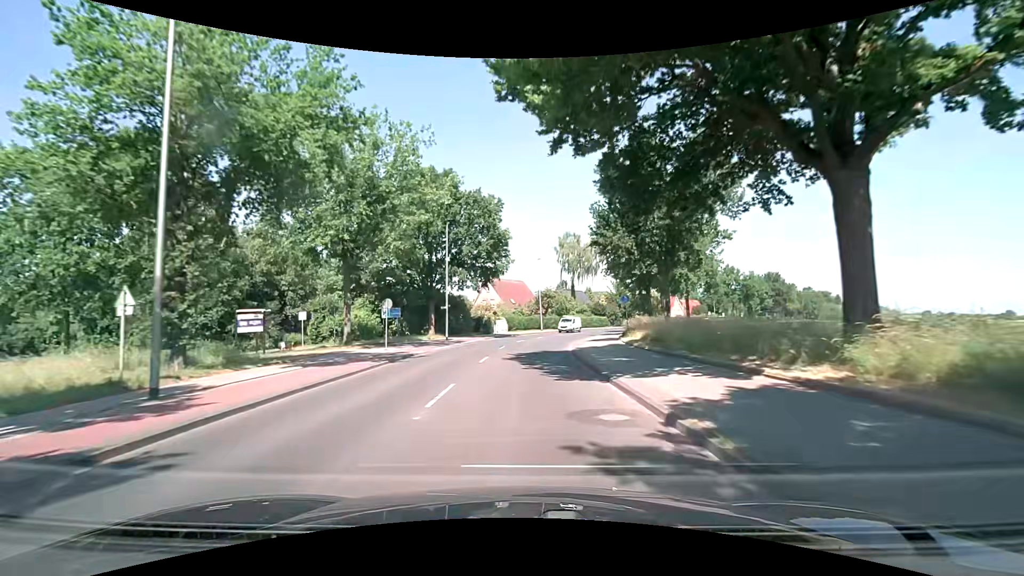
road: secondary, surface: asphalt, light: Day
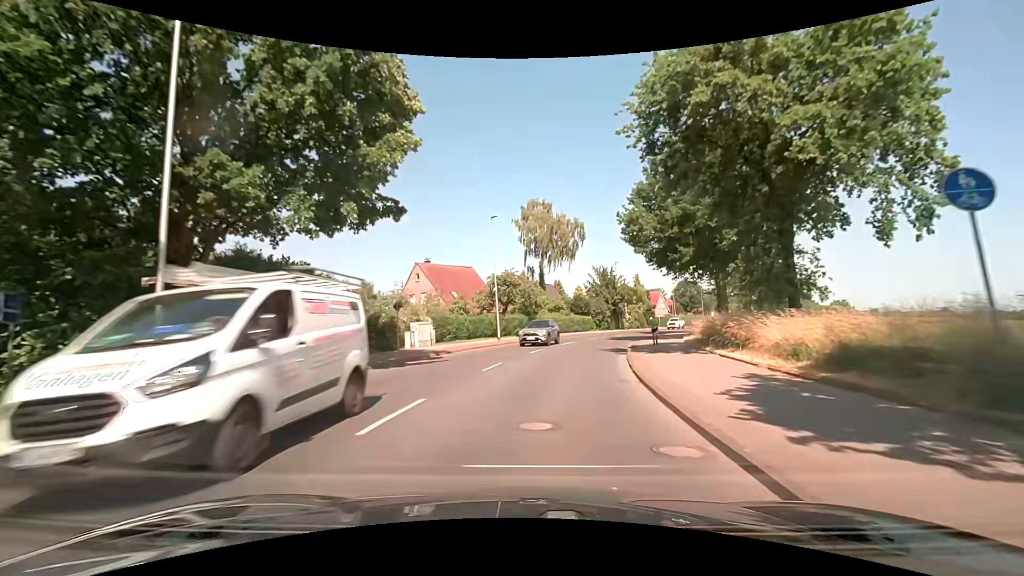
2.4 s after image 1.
(+0.8, +30.2) m; +5°
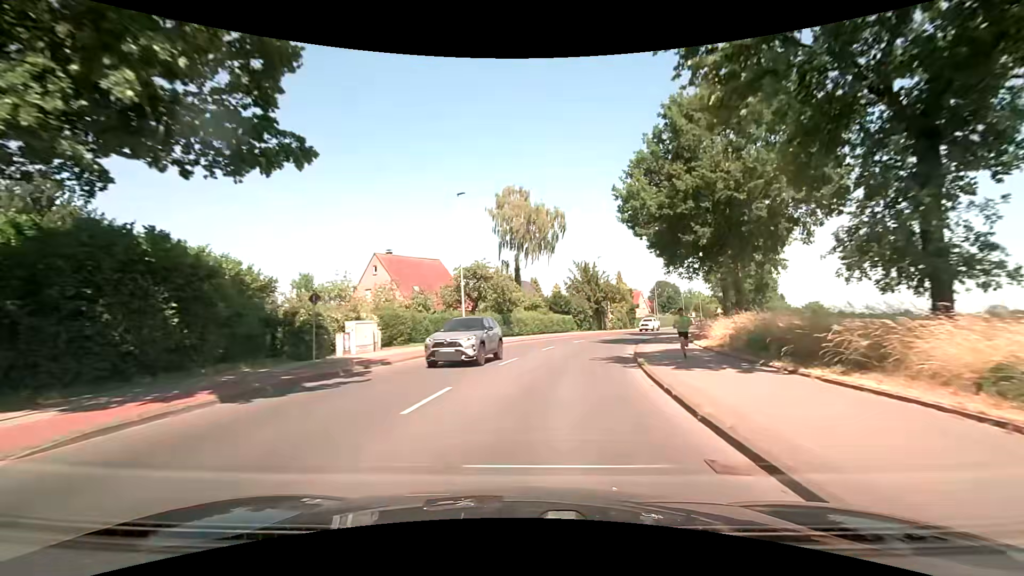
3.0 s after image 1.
(+0.2, +7.3) m; +3°
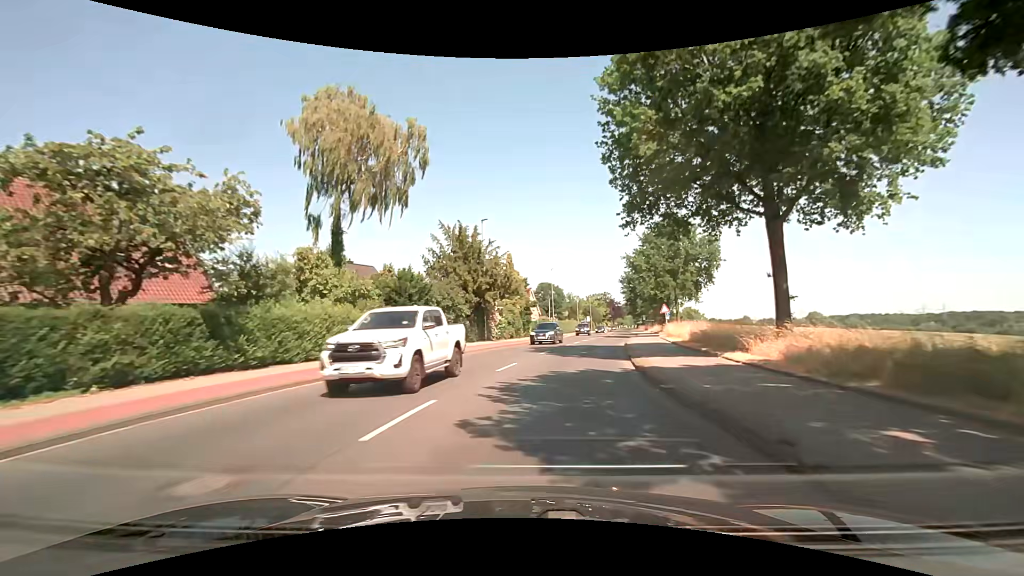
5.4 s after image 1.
(+3.5, +28.5) m; +14°
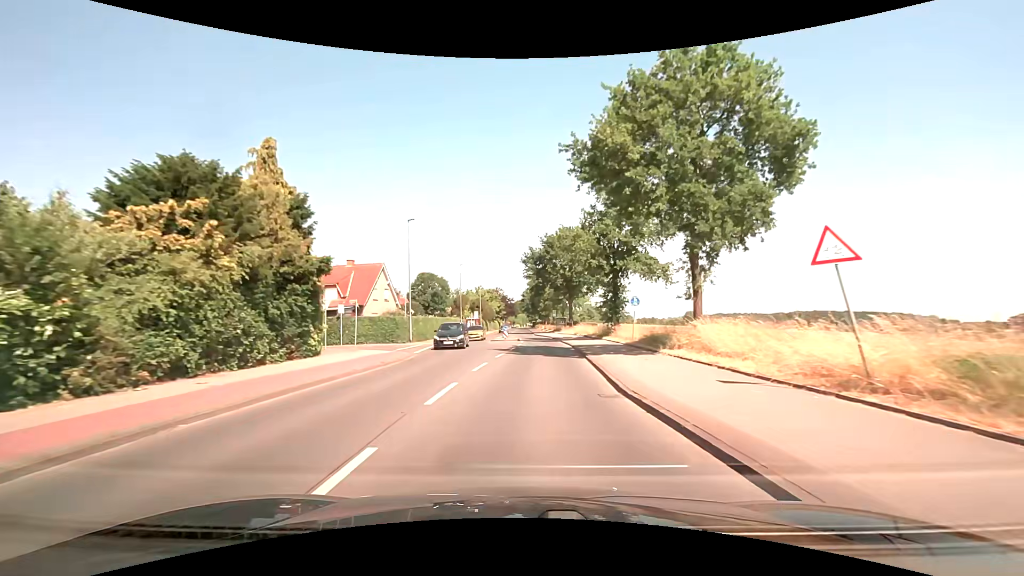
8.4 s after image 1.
(+5.0, +36.2) m; +13°
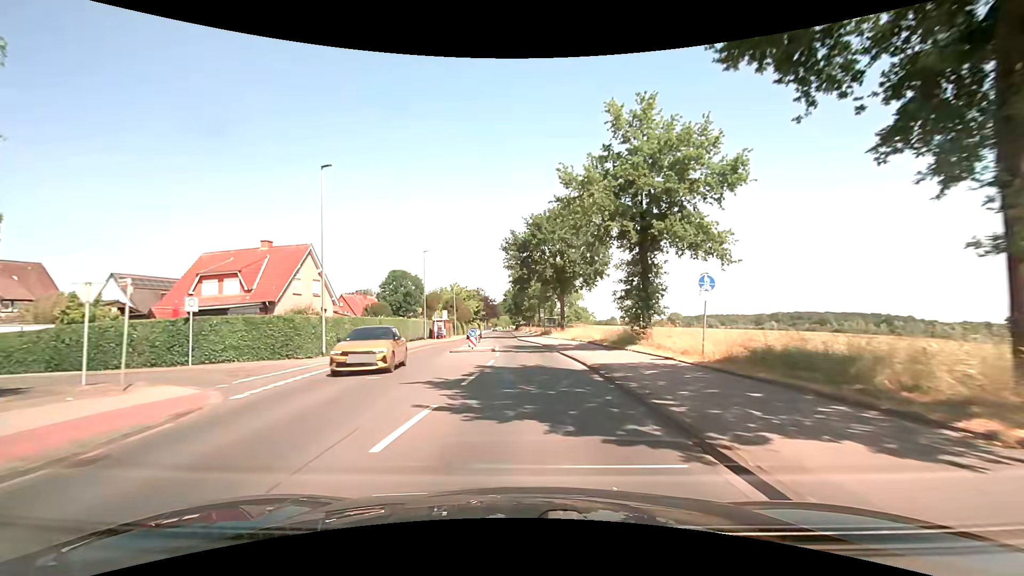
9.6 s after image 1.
(+0.3, +15.0) m; +2°
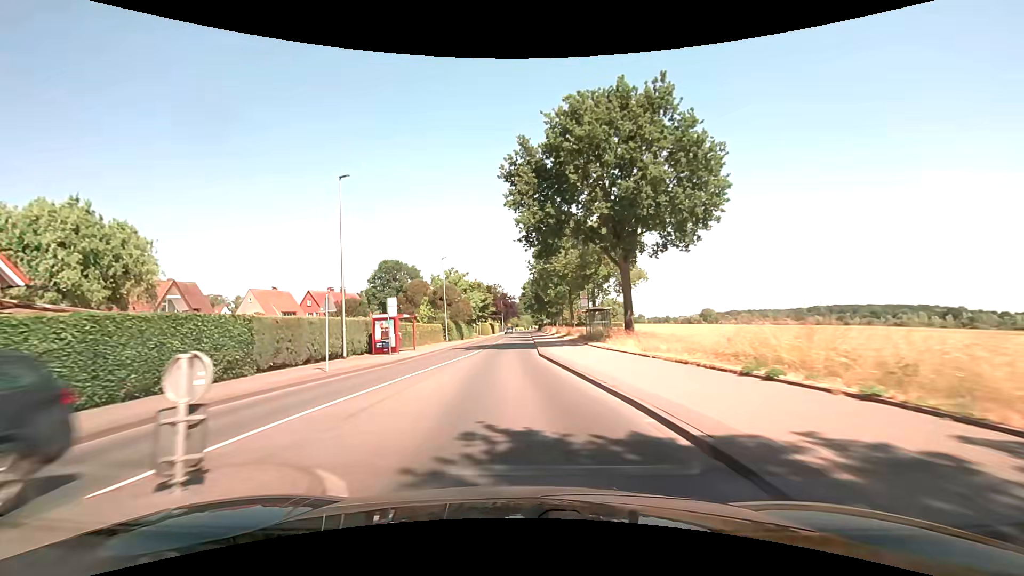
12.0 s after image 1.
(+0.1, +30.7) m; -2°
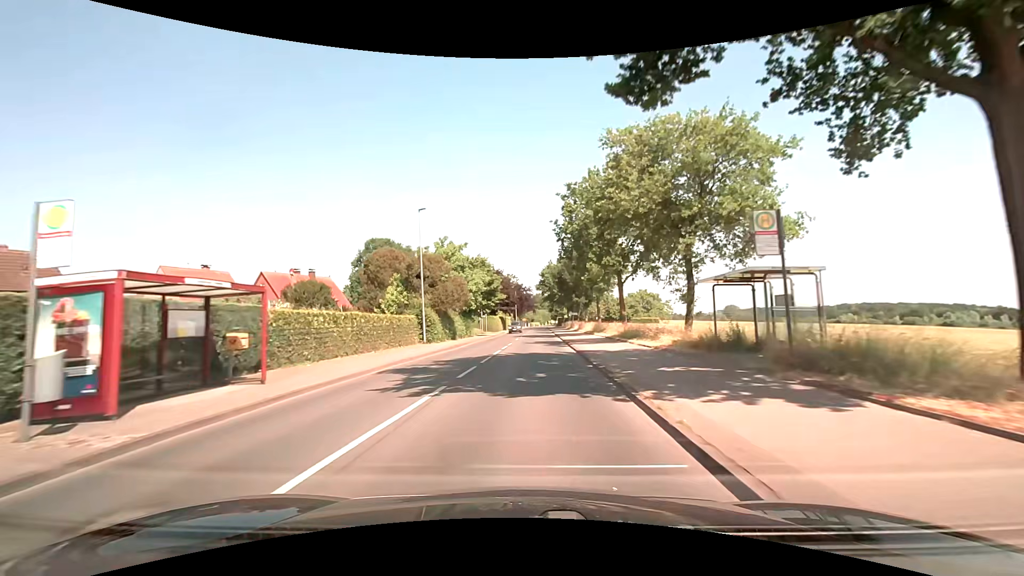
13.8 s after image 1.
(-0.7, +23.4) m; -2°
(0, +10) (0, +20) (+1, +30) (+1, +40) (+1, +50) (+1, +60) (+2, +70) (+2, +80) (+2, +90) (+3, +100) m
